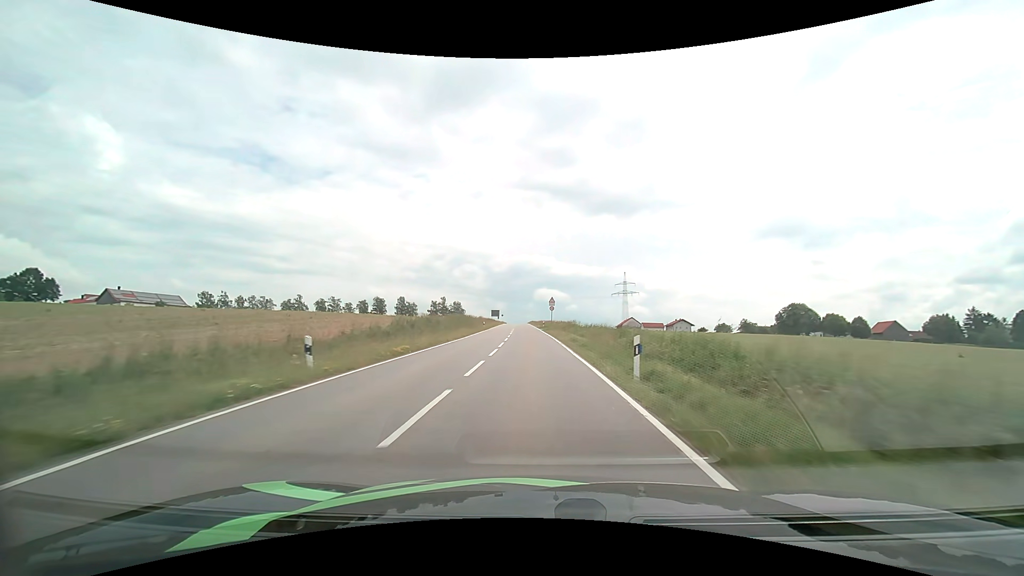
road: tertiary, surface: asphalt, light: Day
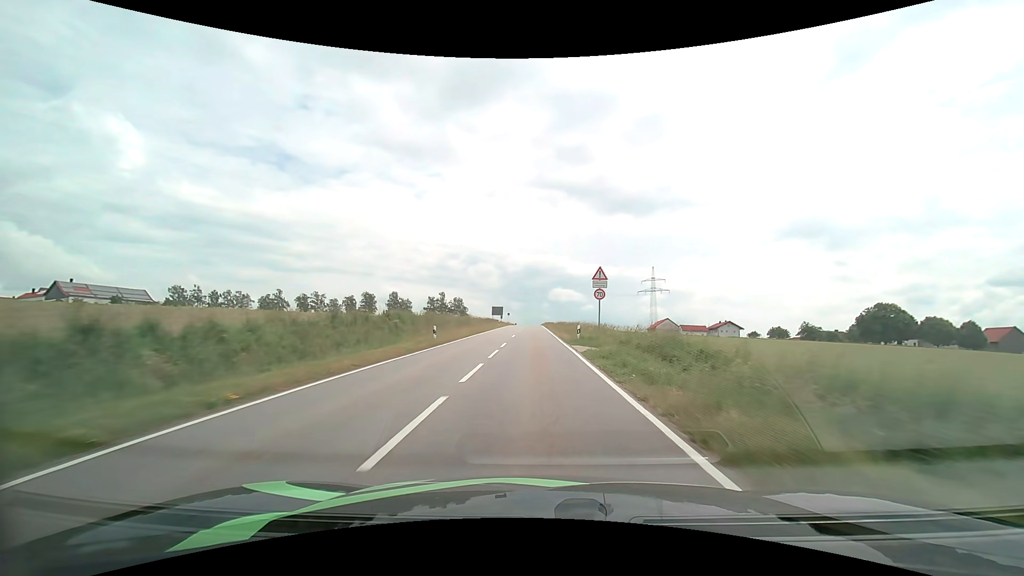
(-0.7, +38.3) m; -2°
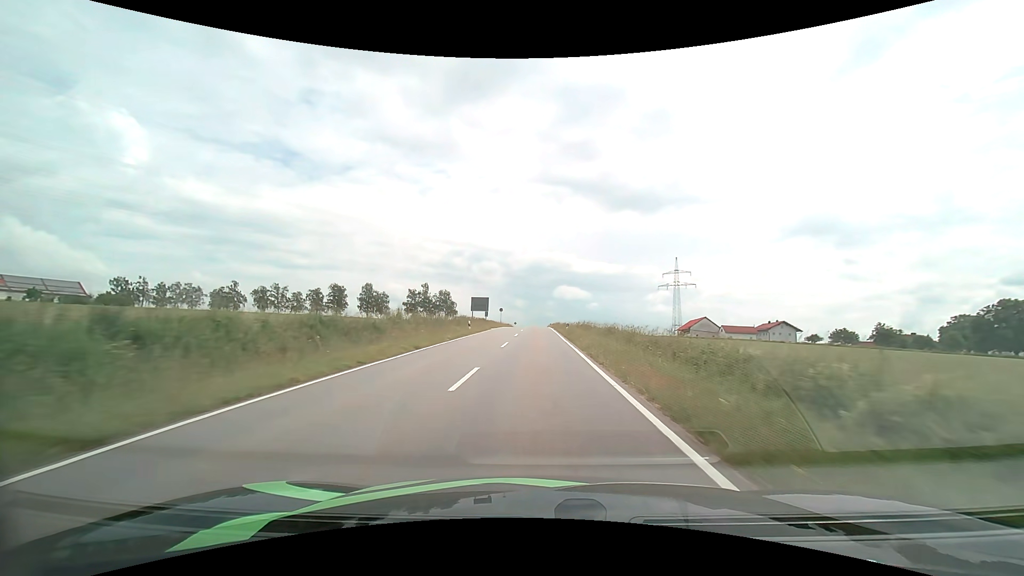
(-0.3, +38.7) m; -1°
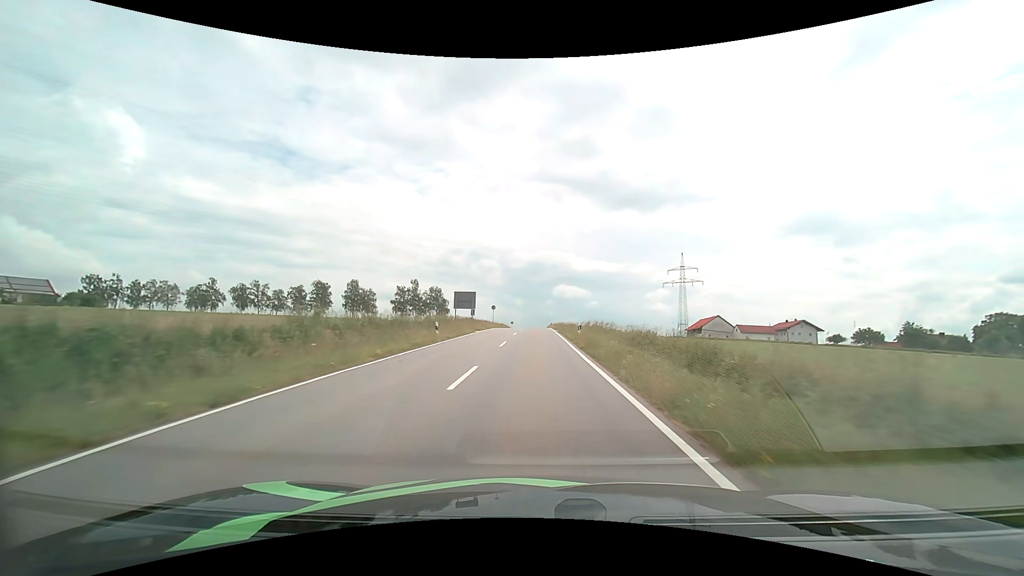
(0.0, +12.4) m; 0°
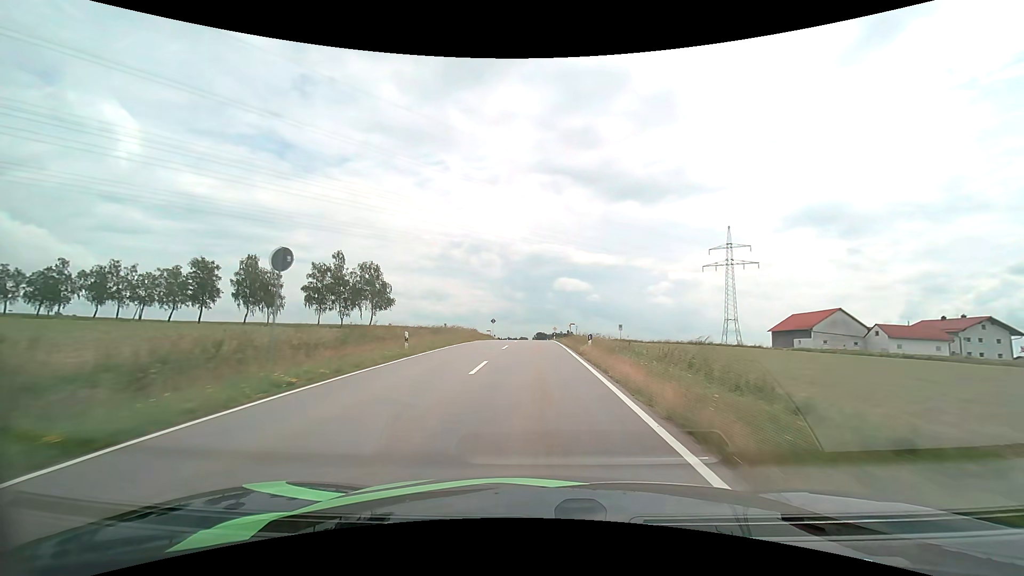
(-0.1, +58.2) m; 0°
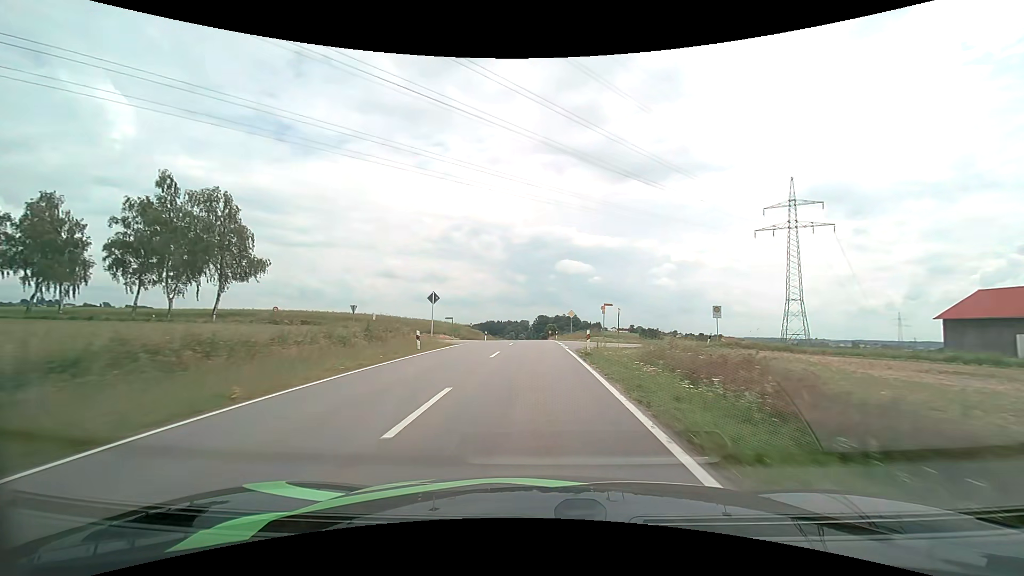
(0.0, +43.7) m; 0°
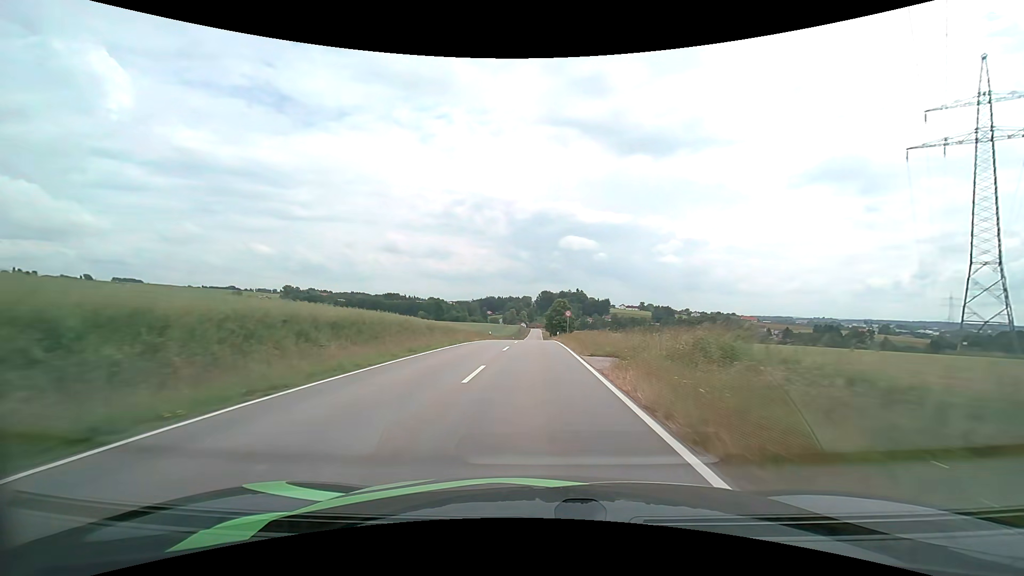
(-0.2, +56.9) m; 0°
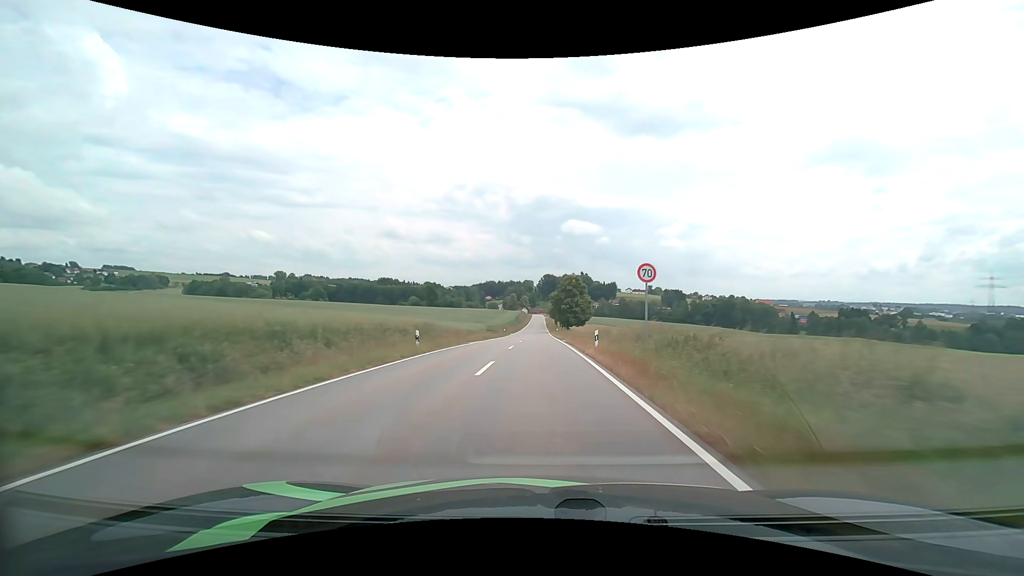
(0.0, +35.8) m; 0°
(0, +10) (0, +20) (0, +30) (0, +40) (0, +50) (0, +60) (0, +70) (+1, +80) (+1, +90) (+1, +100) m
